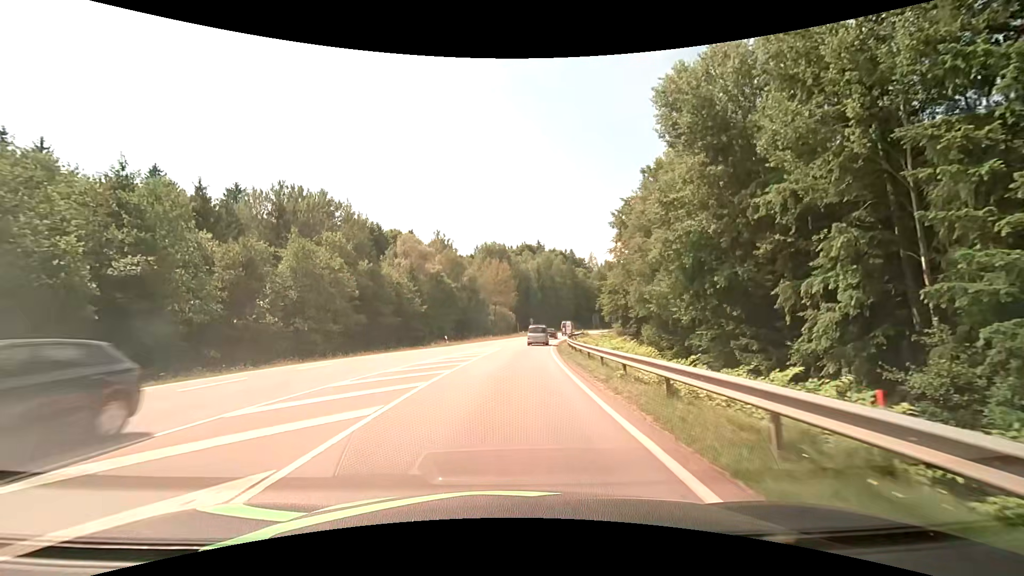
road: secondary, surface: asphalt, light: Day
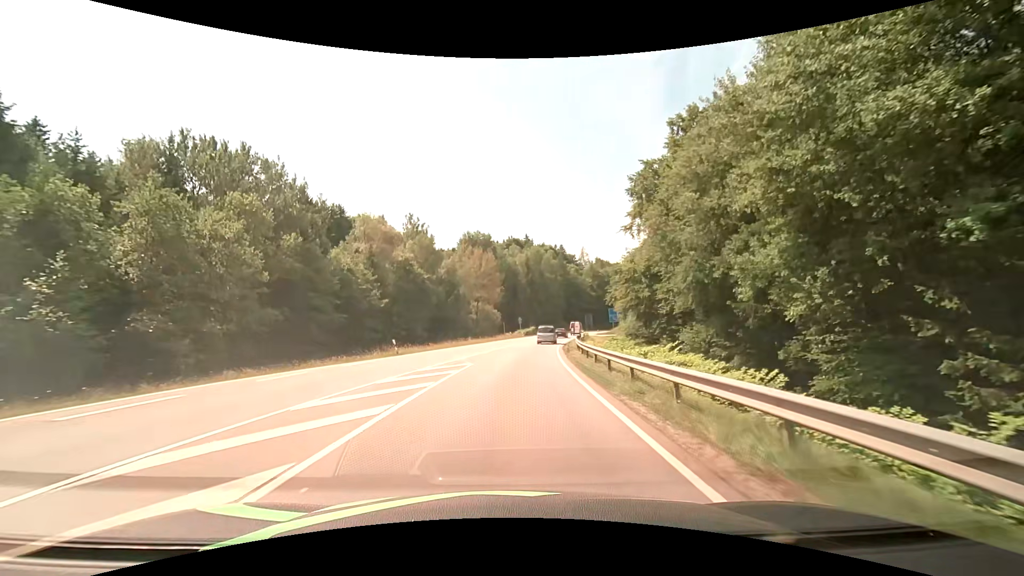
(+0.2, +16.6) m; +2°
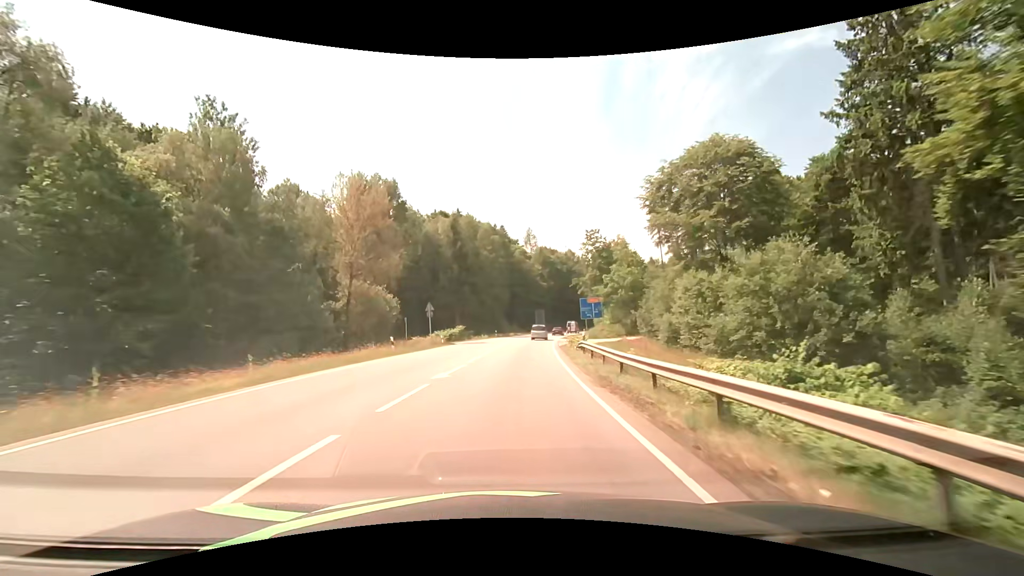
(+3.0, +46.7) m; +7°
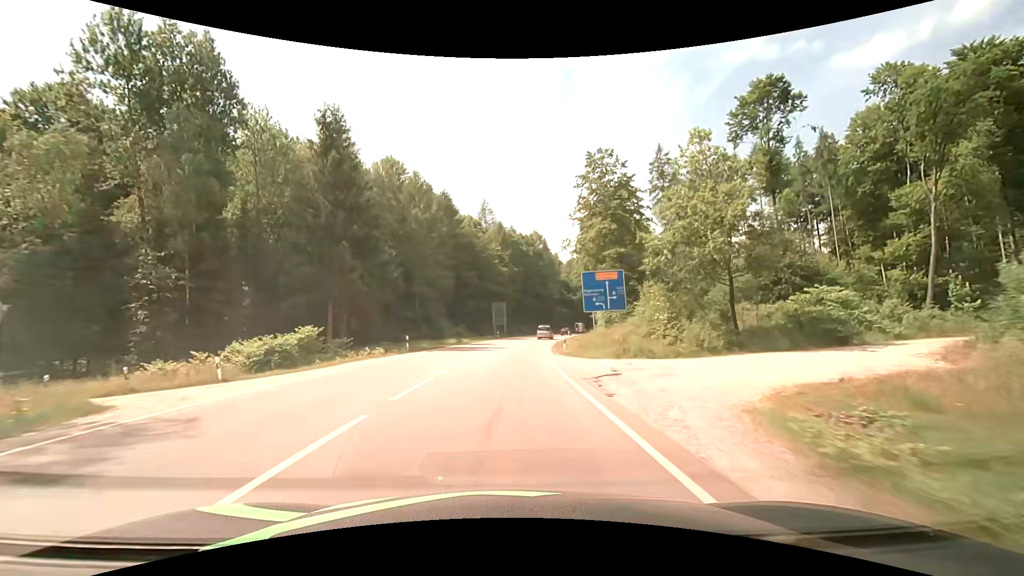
(+2.1, +40.4) m; +5°
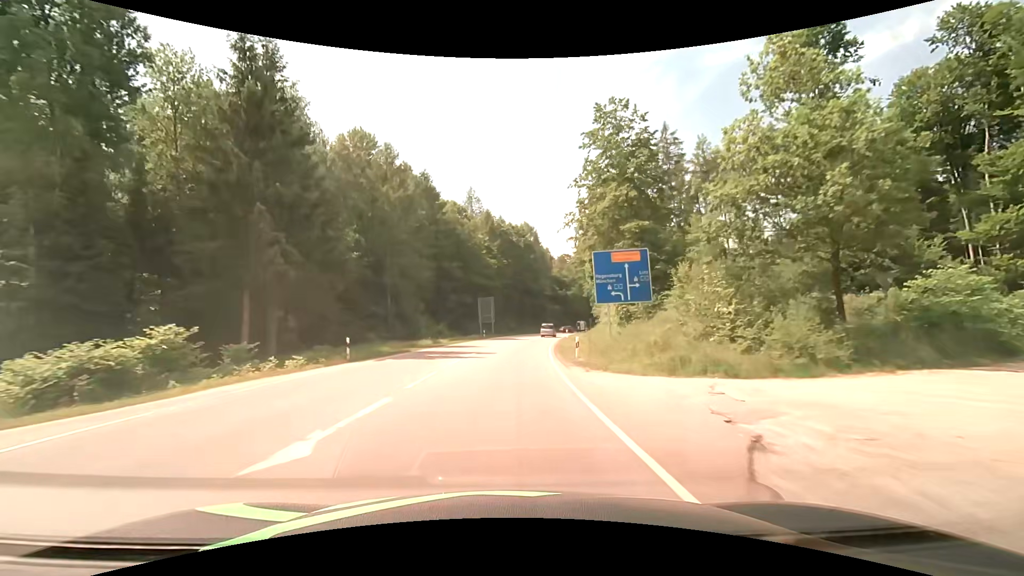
(+0.1, +10.3) m; +1°
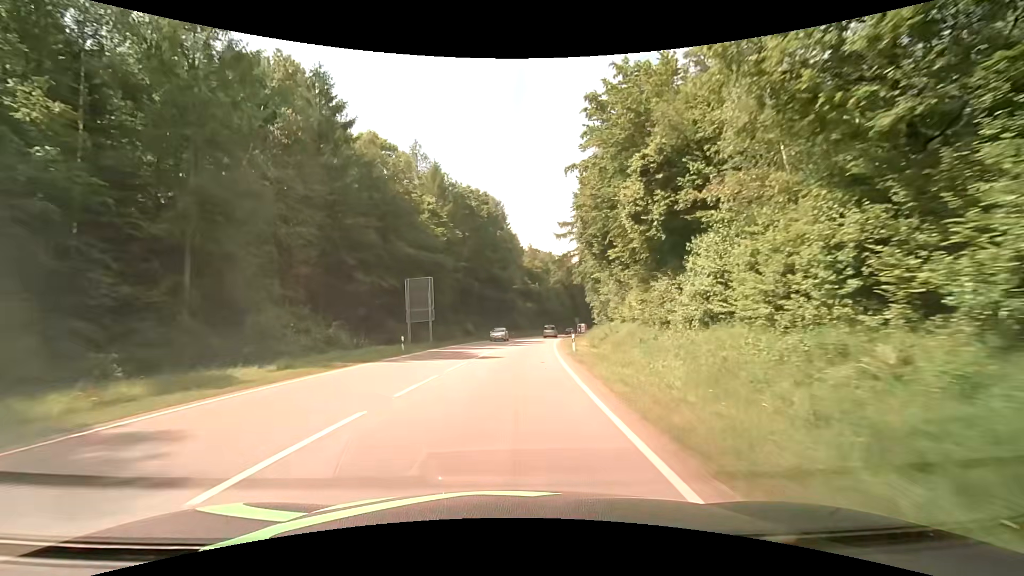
(+1.0, +31.3) m; +4°
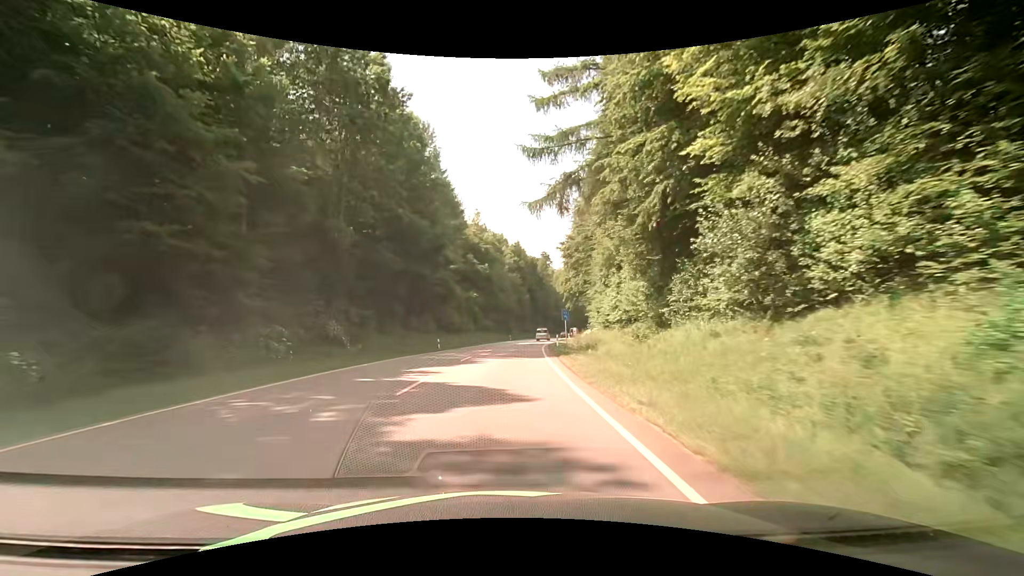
(+2.3, +42.3) m; +6°
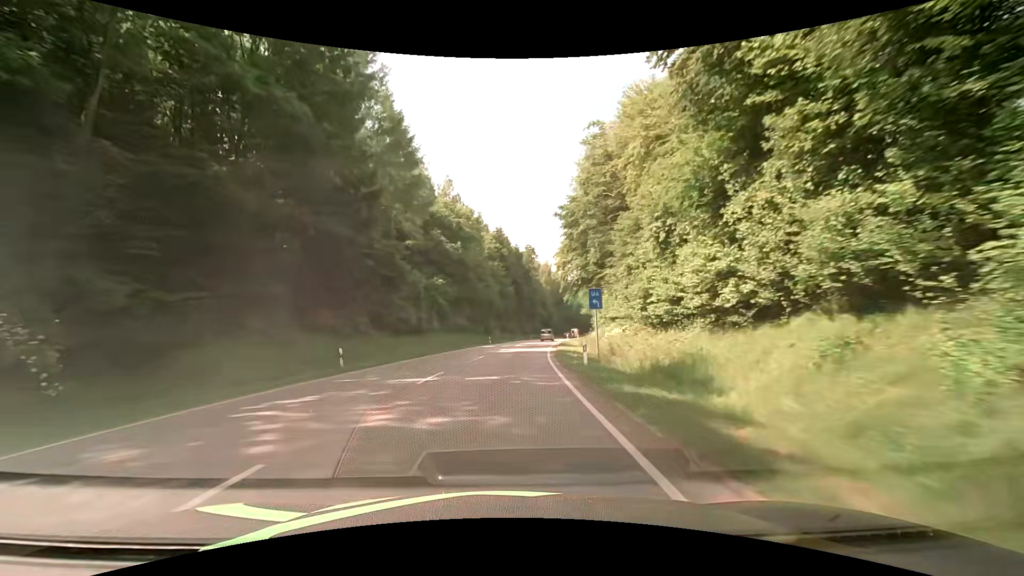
(+0.4, +21.3) m; +2°
(0, +10) (0, +20) (+1, +30) (+1, +40) (+2, +50) (+4, +60) (+5, +70) (+6, +80) (+8, +90) (+10, +99) m
